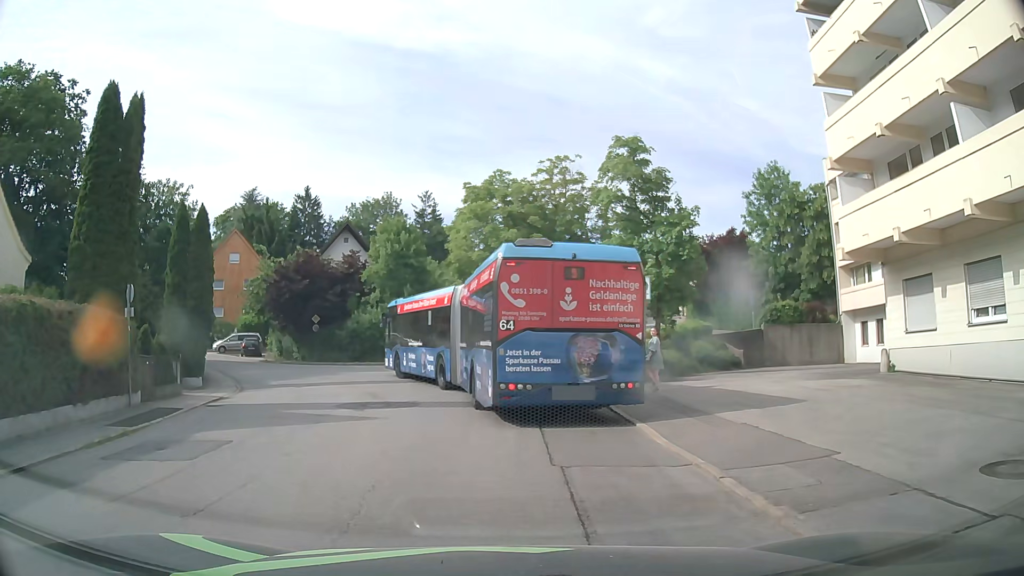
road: residential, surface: asphalt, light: Day
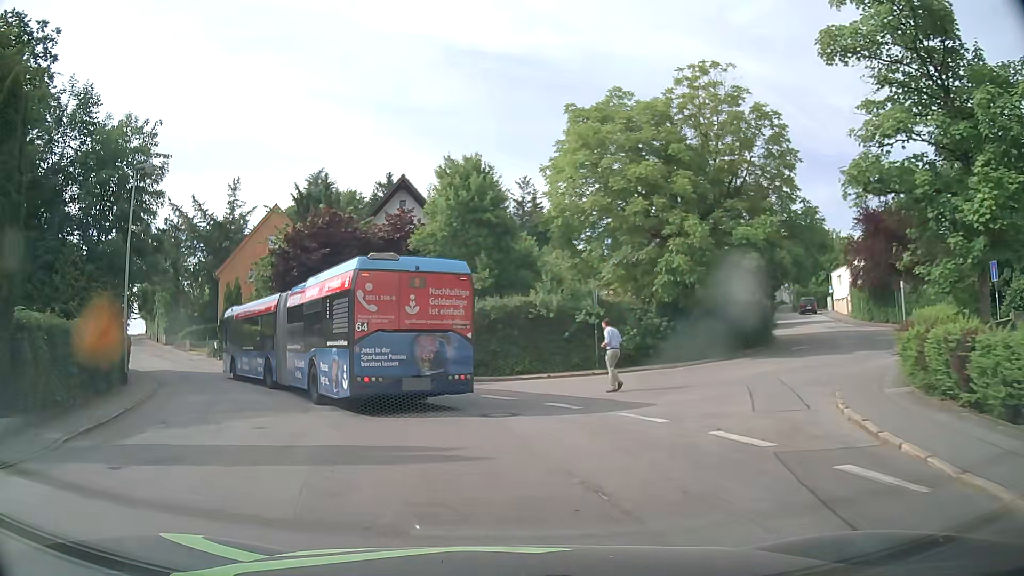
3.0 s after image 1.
(-0.6, +16.1) m; -9°
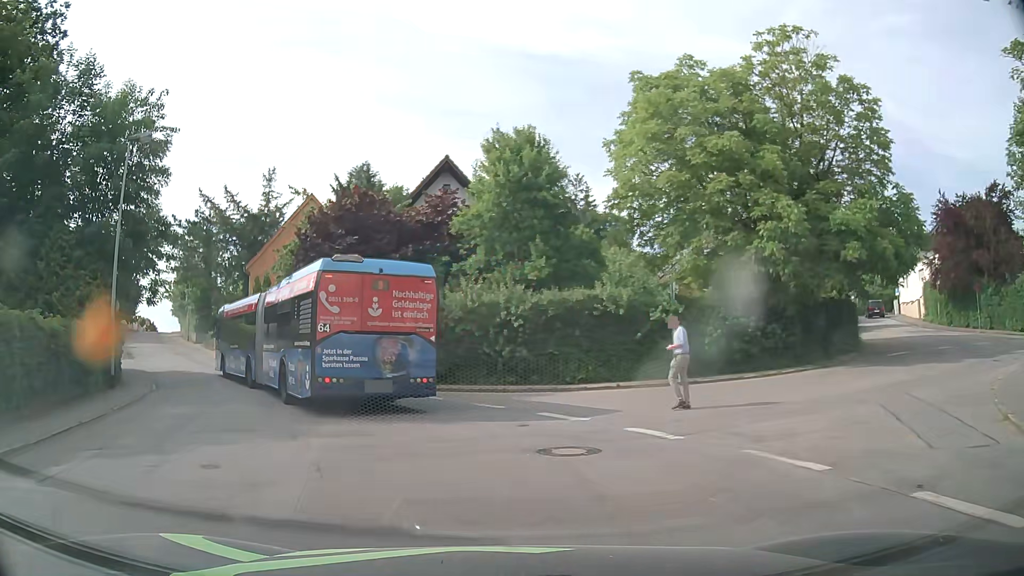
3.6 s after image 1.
(-0.1, +4.2) m; -4°
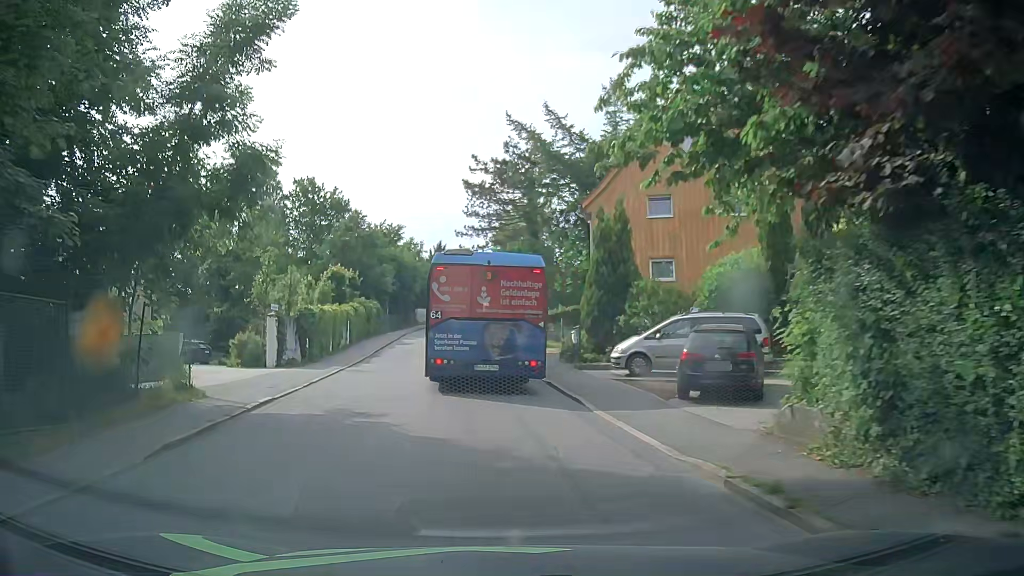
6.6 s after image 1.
(-6.7, +21.4) m; -30°
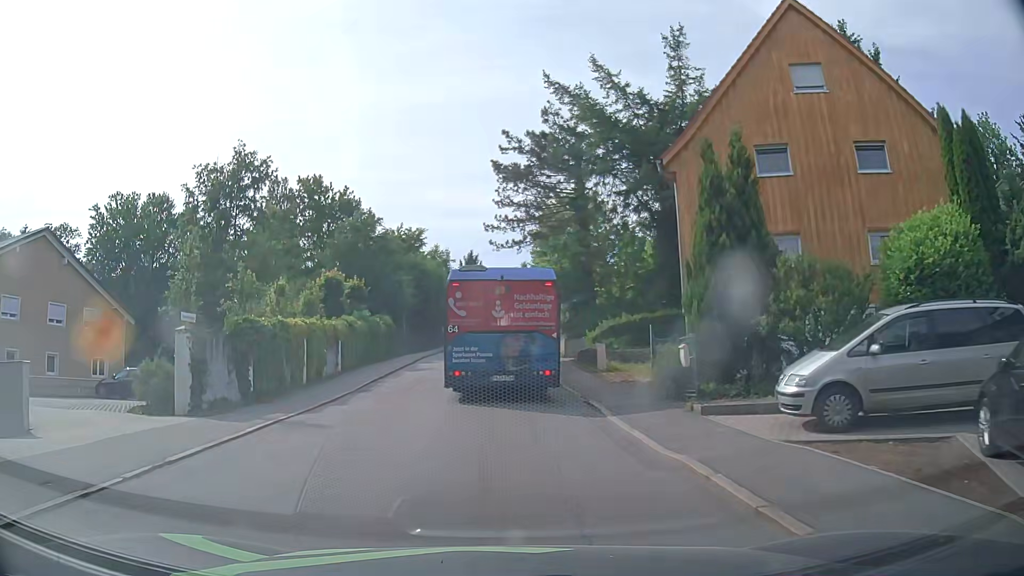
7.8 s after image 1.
(-0.4, +9.8) m; -4°
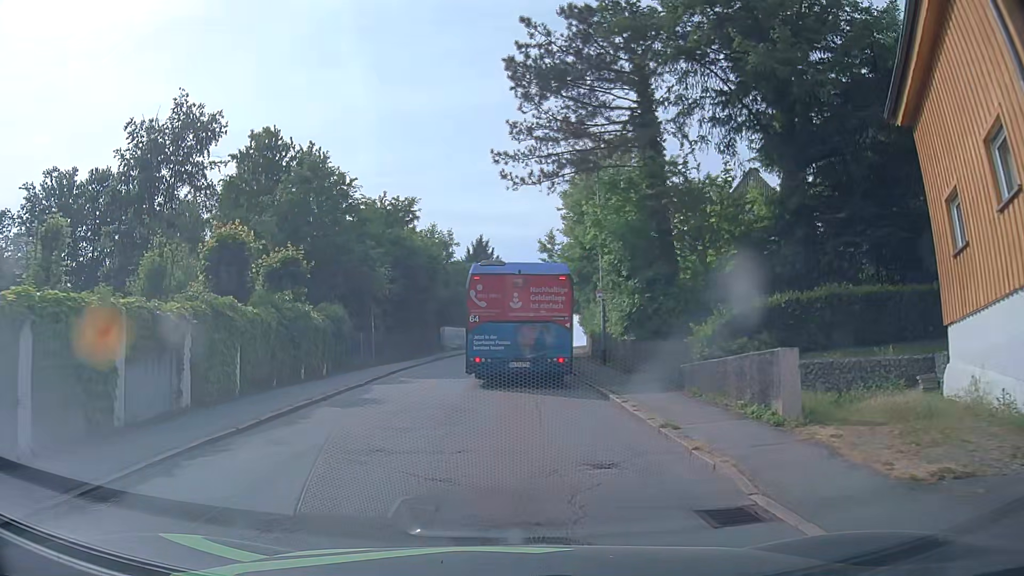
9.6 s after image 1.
(-0.2, +14.5) m; -1°
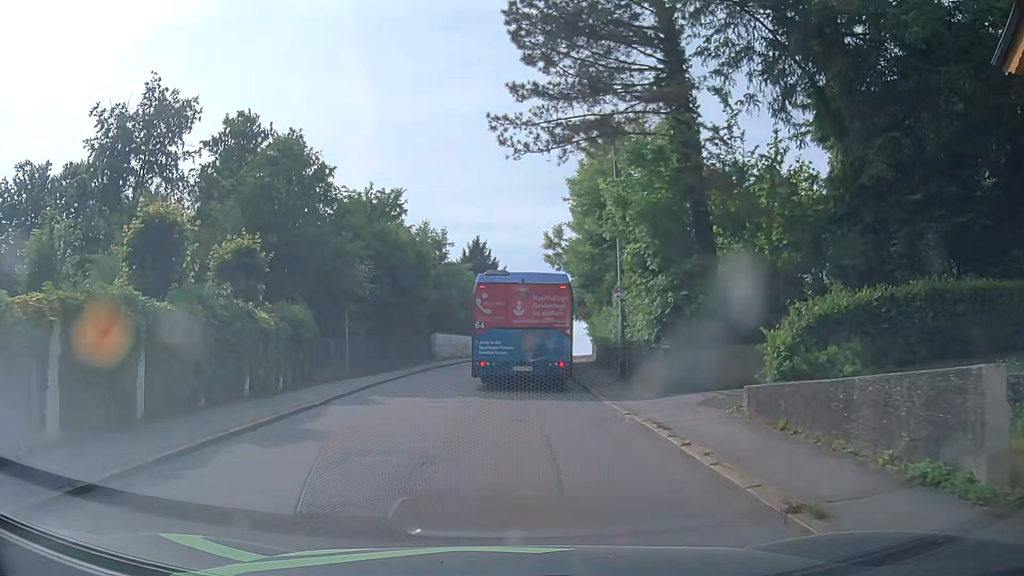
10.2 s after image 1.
(0.0, +4.2) m; -1°
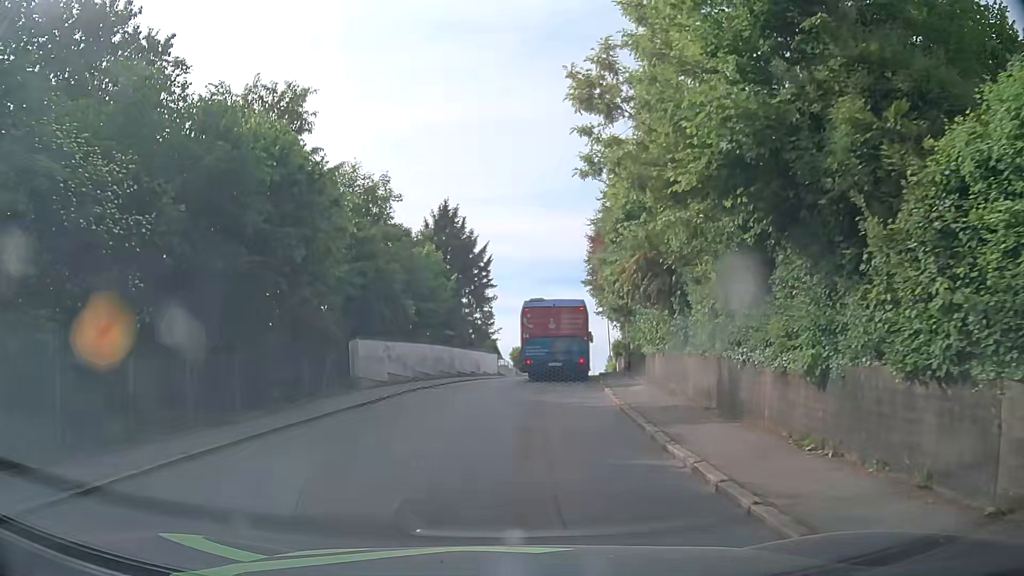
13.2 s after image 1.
(+0.4, +18.6) m; 0°
(+1, +10) (+2, +20) (+3, +30) (+4, +40) (+6, +50) (+8, +59) (+9, +69) (+11, +79) (+13, +89) (+16, +99) m
